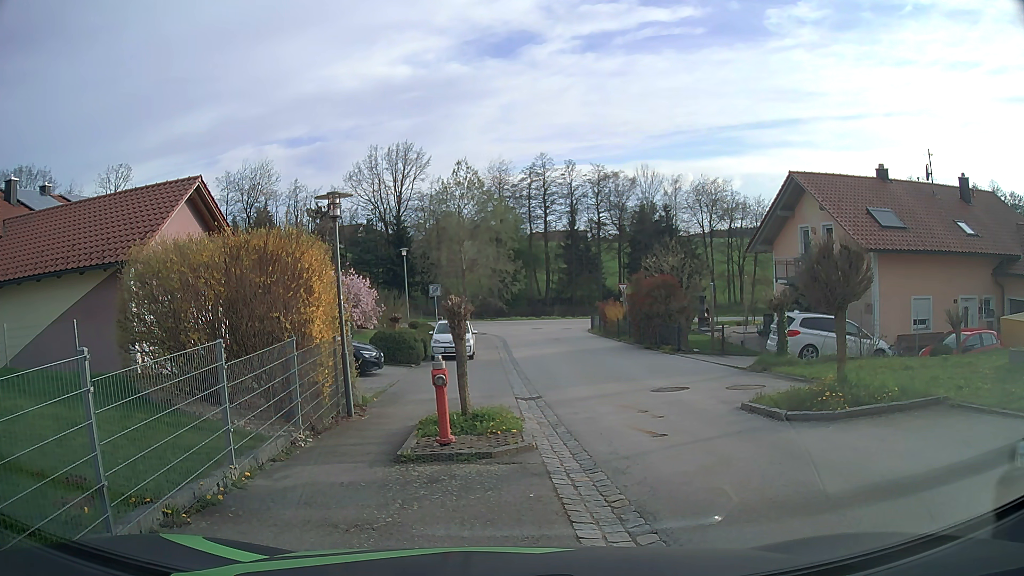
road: secondary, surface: asphalt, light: Day
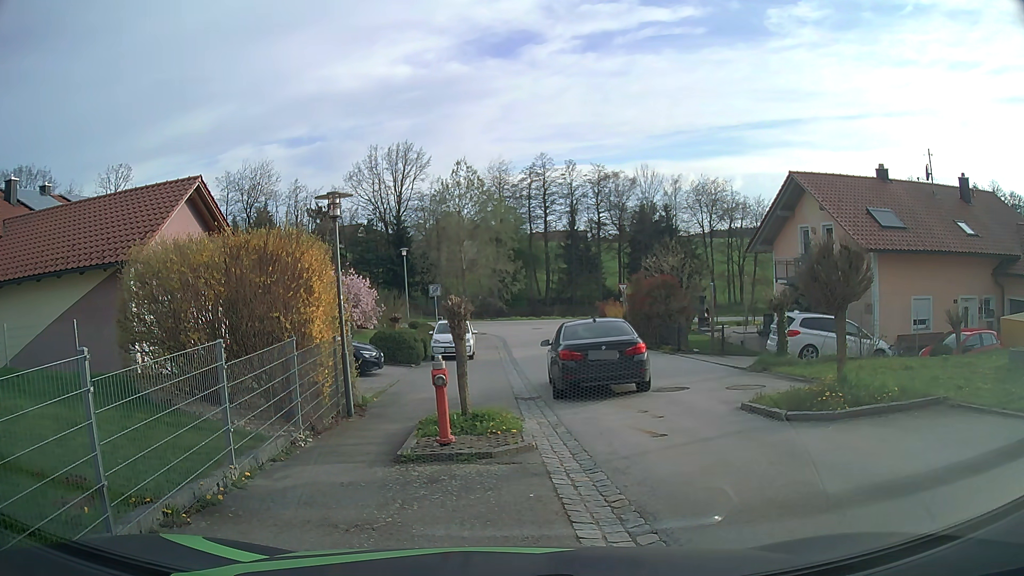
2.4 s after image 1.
(0.0, 0.0) m; 0°
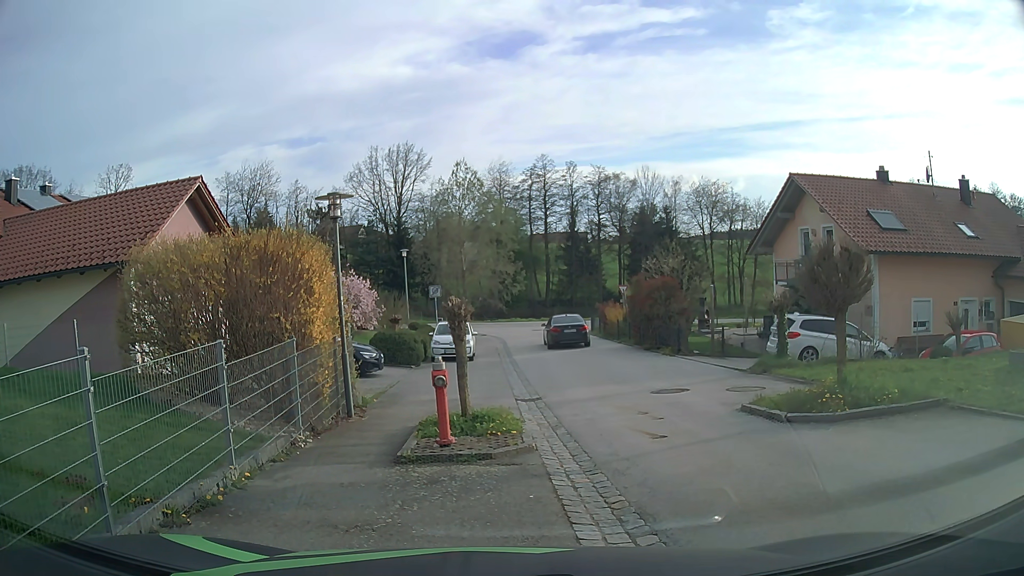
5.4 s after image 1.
(0.0, 0.0) m; 0°
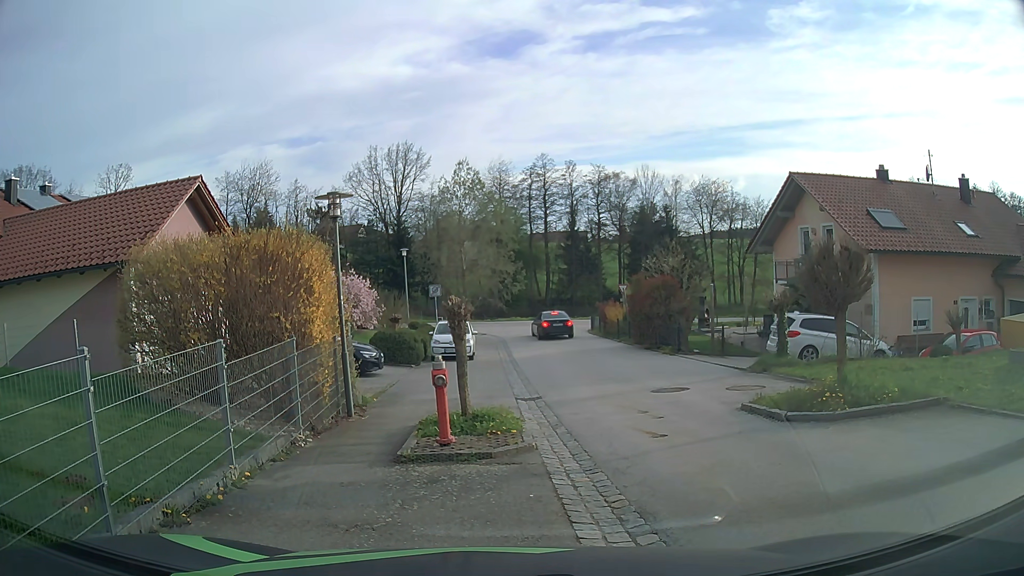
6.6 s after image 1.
(0.0, 0.0) m; 0°
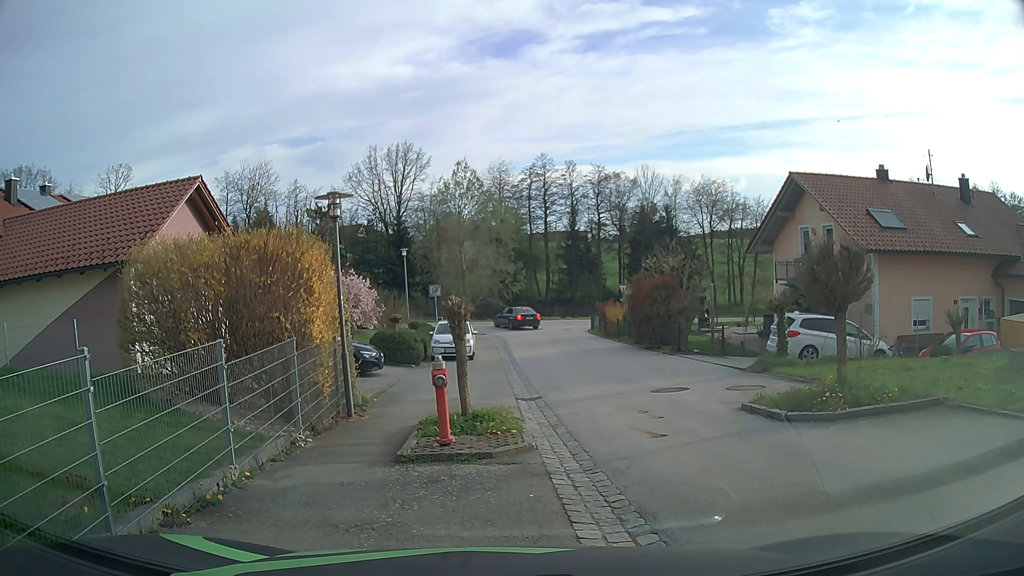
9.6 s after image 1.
(0.0, 0.0) m; 0°
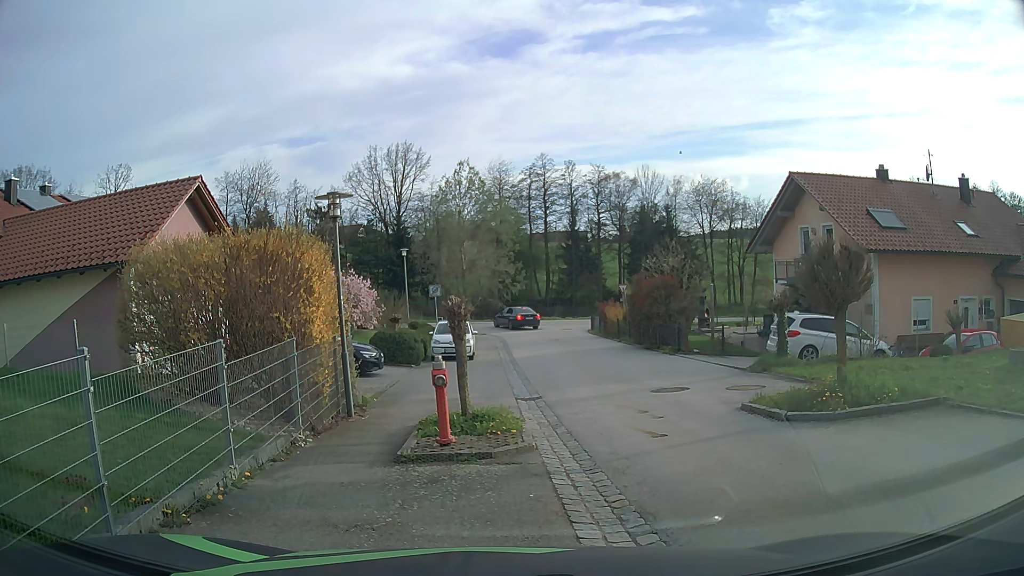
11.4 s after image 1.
(0.0, 0.0) m; 0°
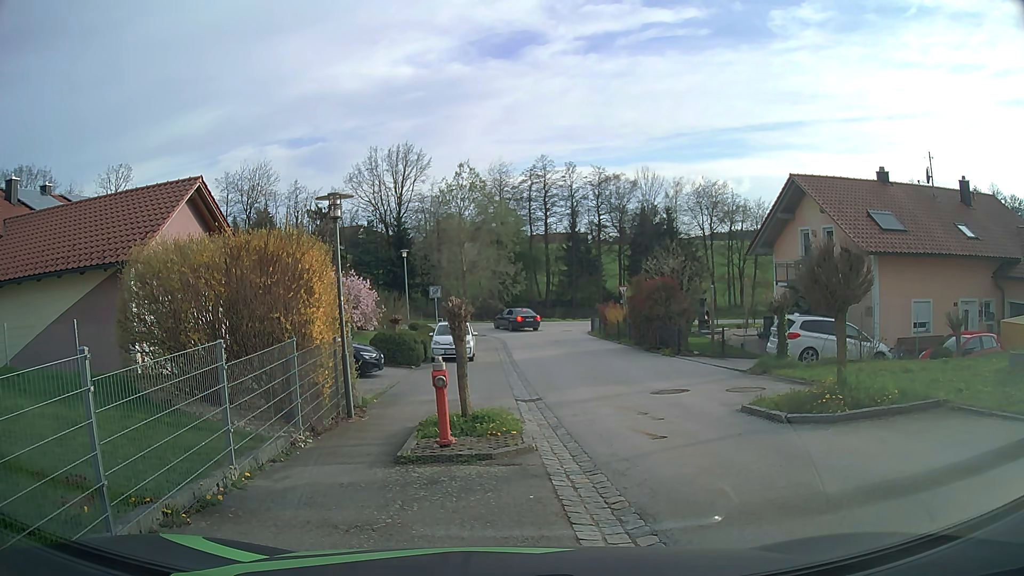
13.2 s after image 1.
(0.0, 0.0) m; 0°
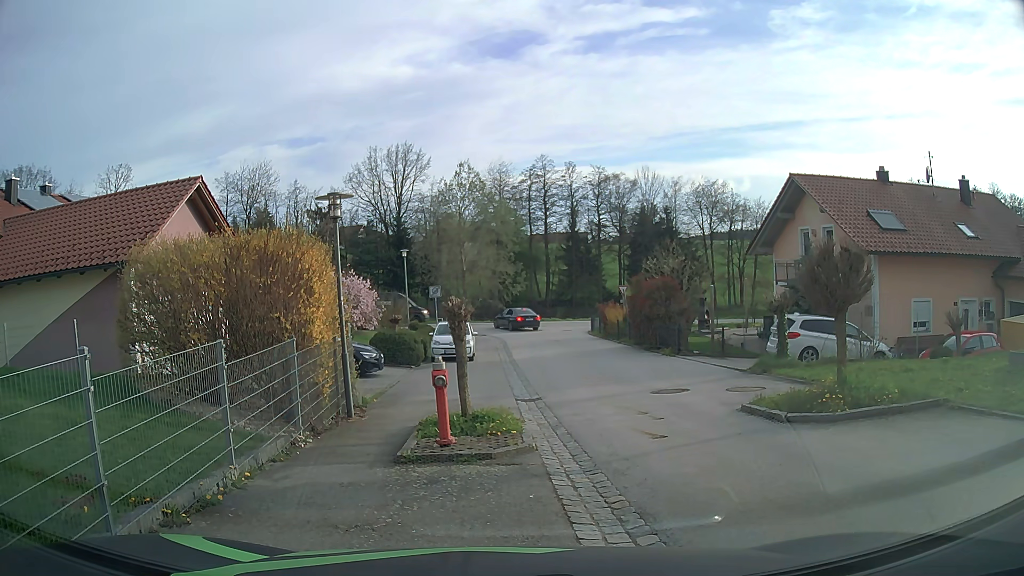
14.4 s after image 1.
(0.0, 0.0) m; 0°
